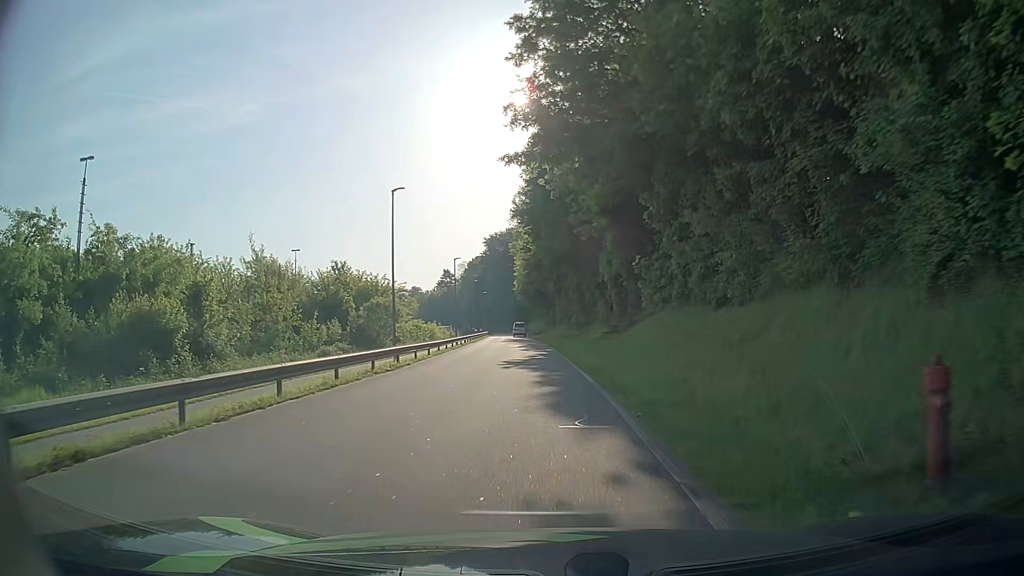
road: residential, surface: asphalt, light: Day
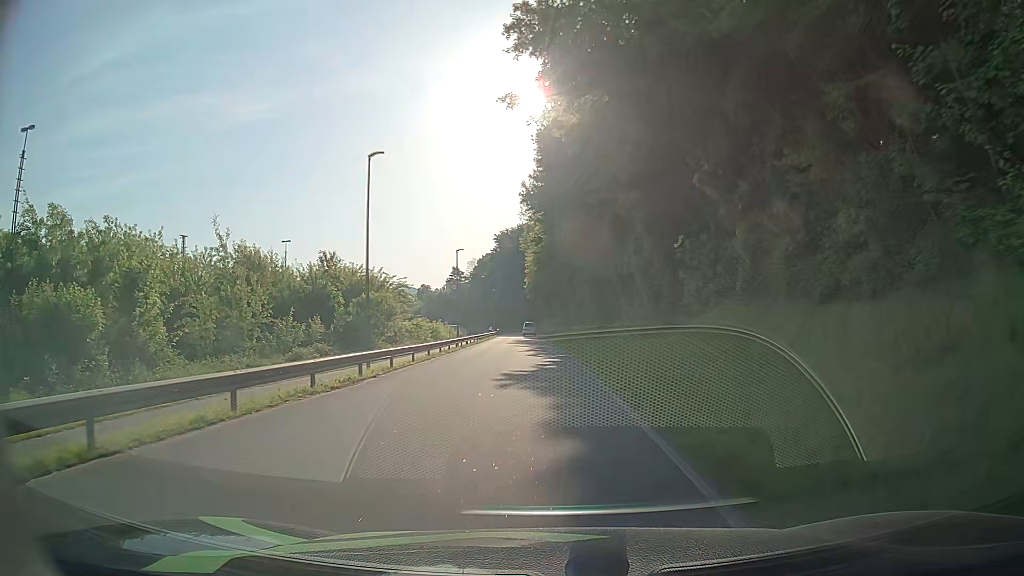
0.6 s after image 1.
(-0.1, +6.7) m; -1°
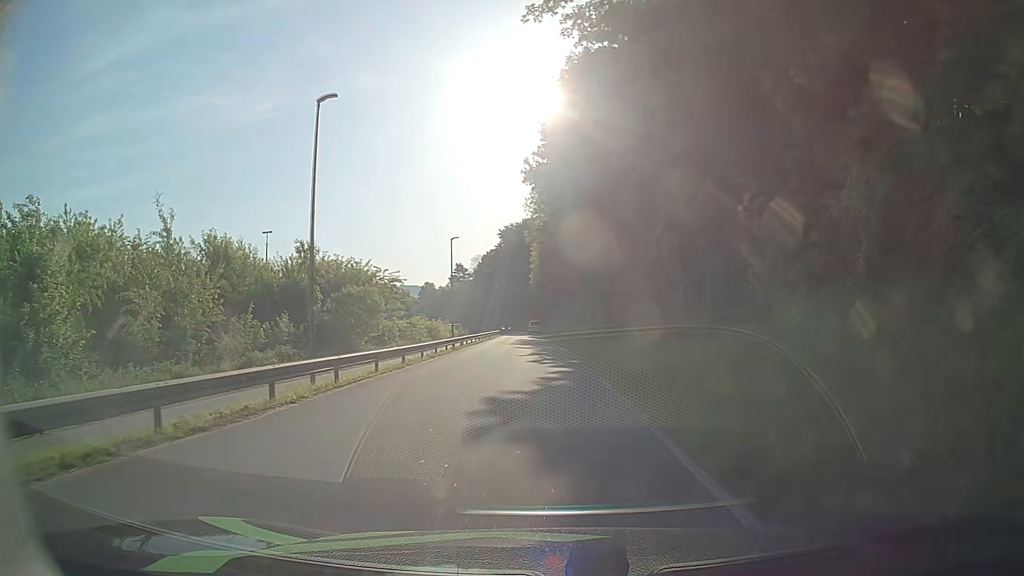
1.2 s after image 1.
(0.0, +6.7) m; -1°
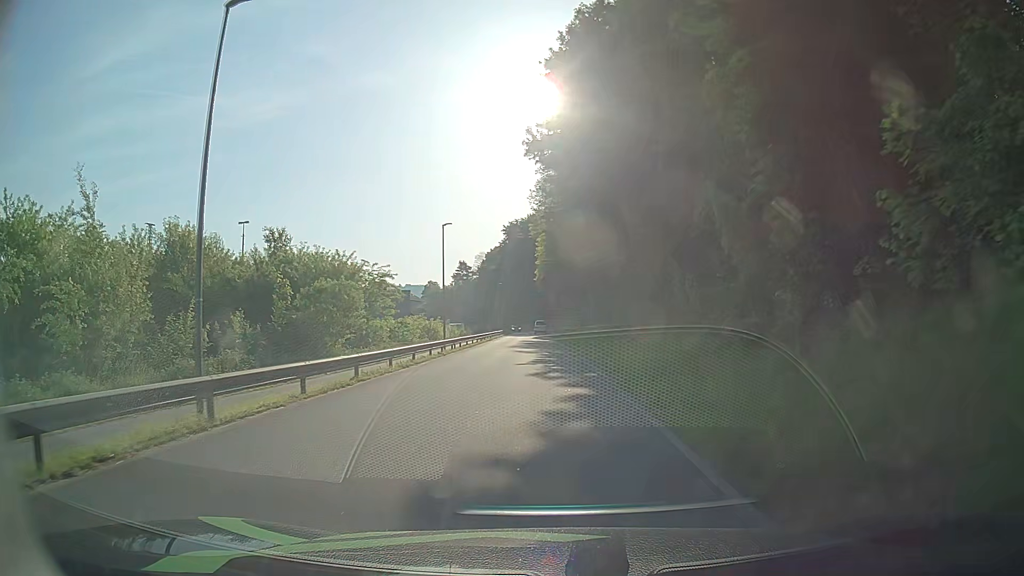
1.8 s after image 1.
(0.0, +6.7) m; 0°
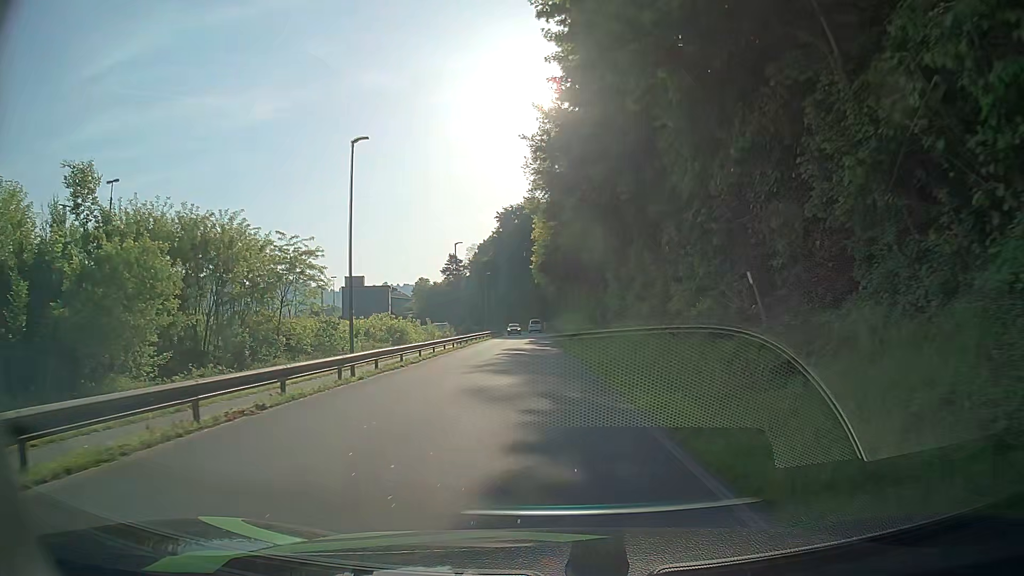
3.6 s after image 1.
(-0.1, +20.3) m; -1°
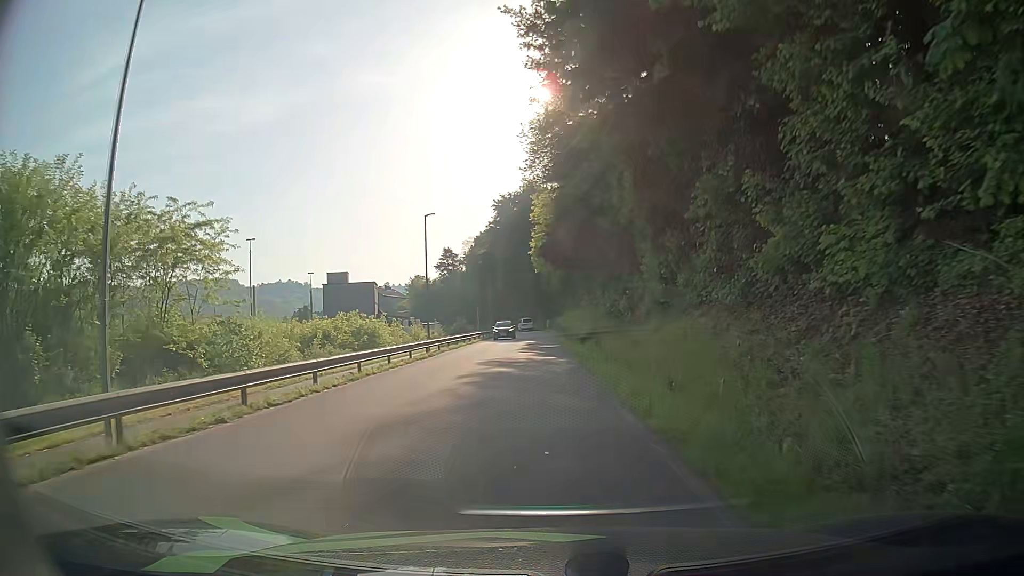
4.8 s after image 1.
(+0.1, +13.7) m; 0°
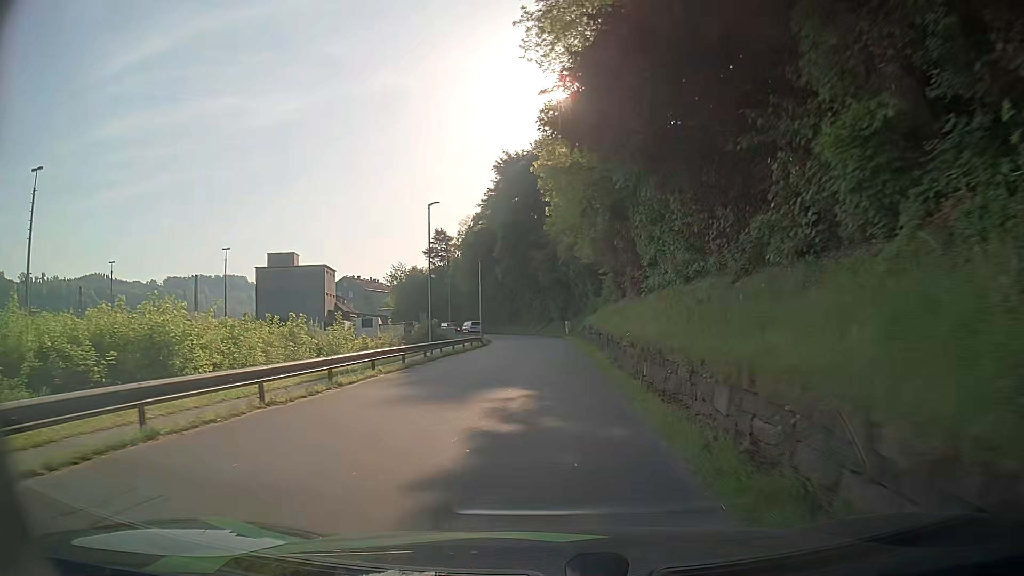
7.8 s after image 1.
(-0.5, +35.8) m; -2°
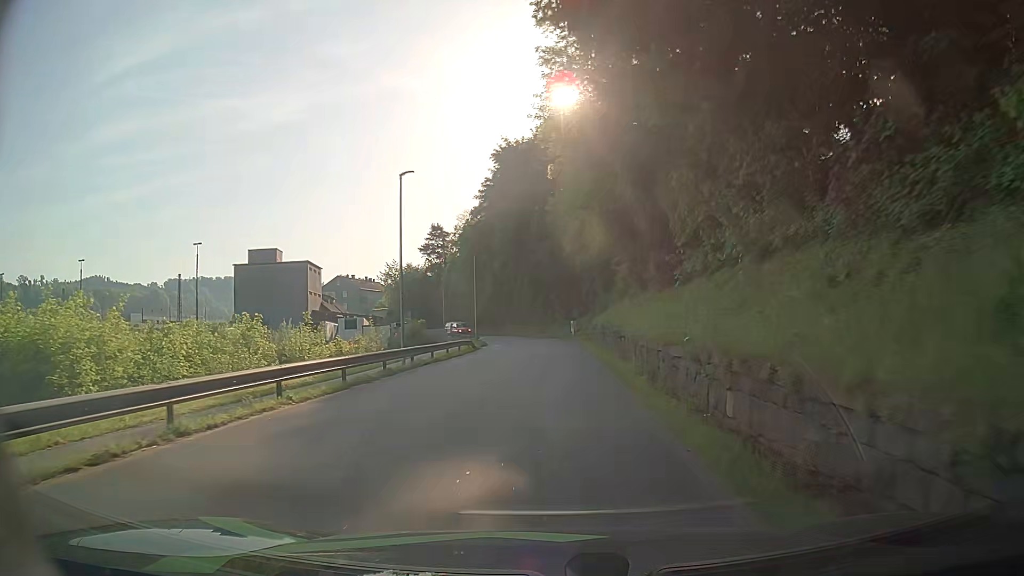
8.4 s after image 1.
(0.0, +7.5) m; 0°
(0, +10) (0, +20) (0, +30) (0, +40) (-1, +50) (-2, +60) (-3, +70) (-6, +79) (-10, +89) (-14, +98) m
